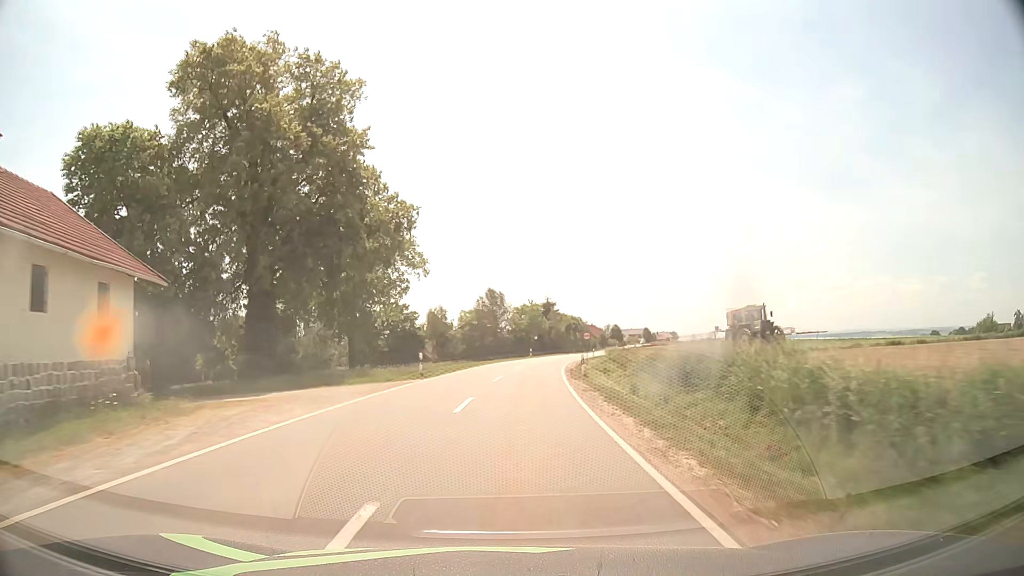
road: tertiary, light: Day
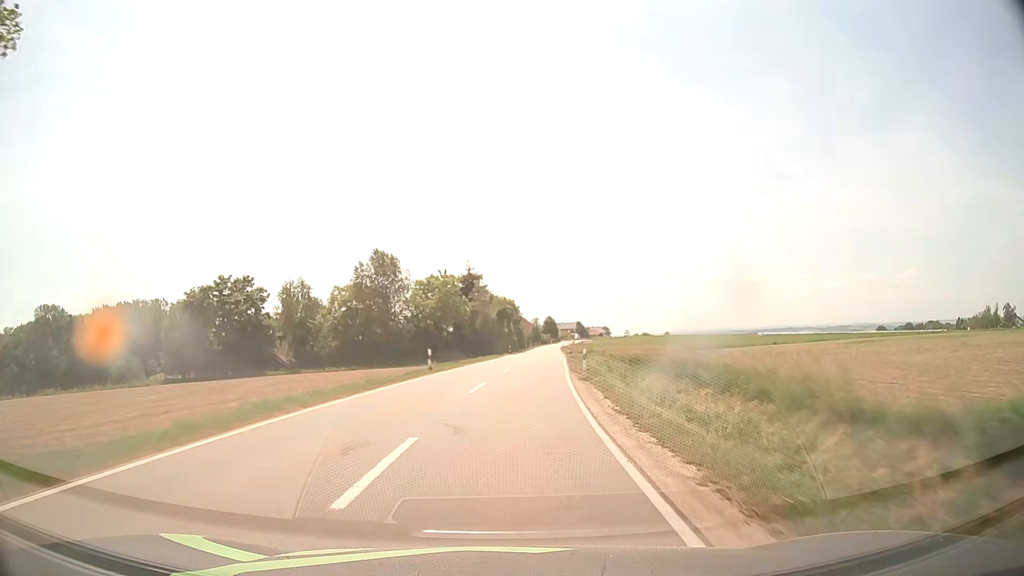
(+2.5, +44.0) m; +7°
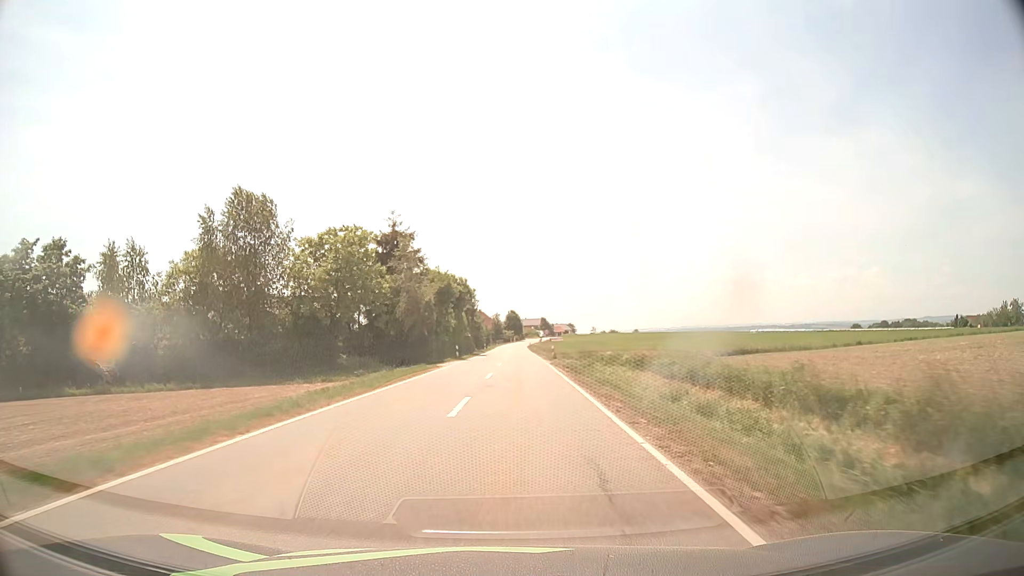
(+1.1, +29.4) m; +4°
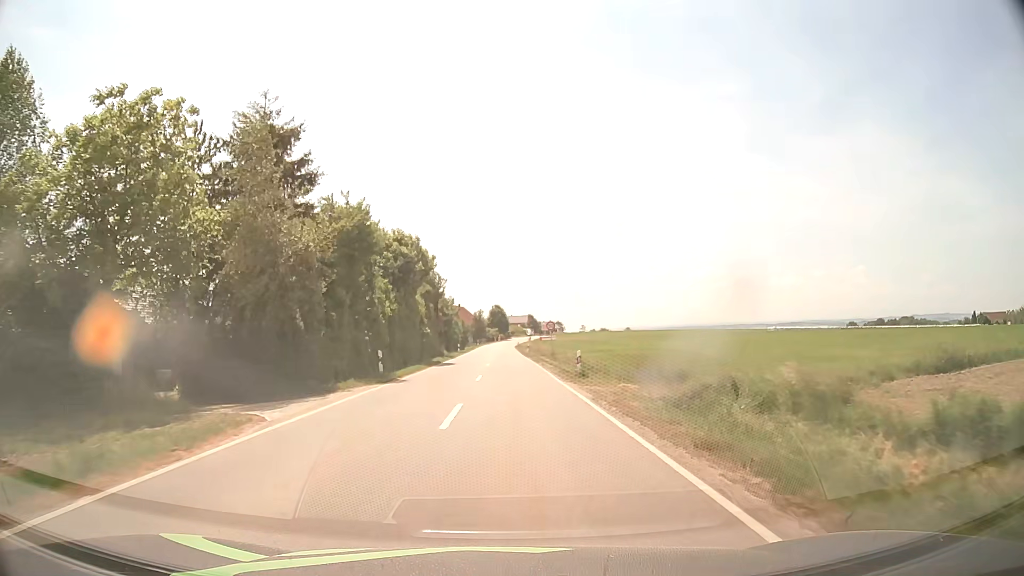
(+0.3, +25.5) m; +1°
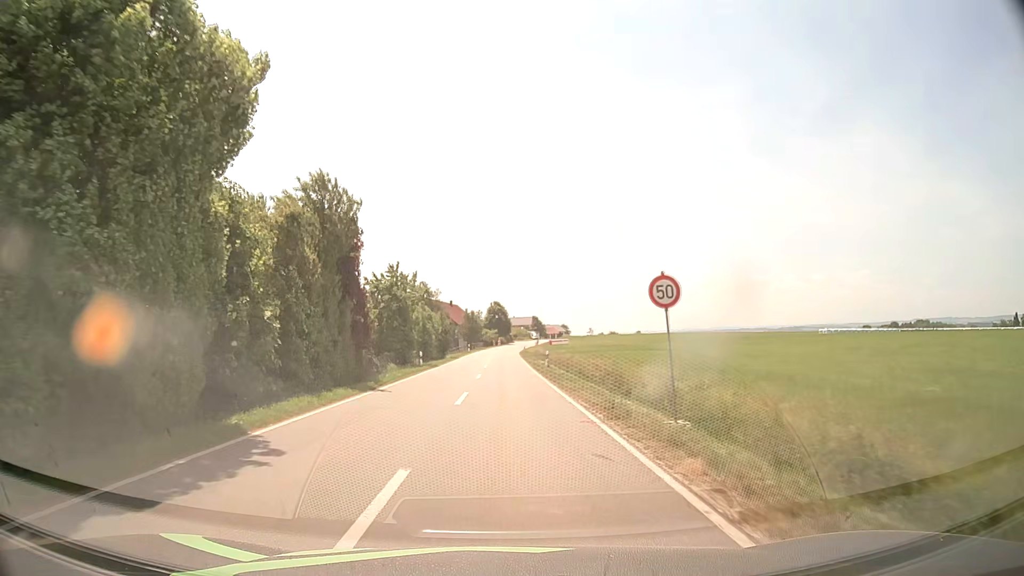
(+0.1, +31.2) m; 0°
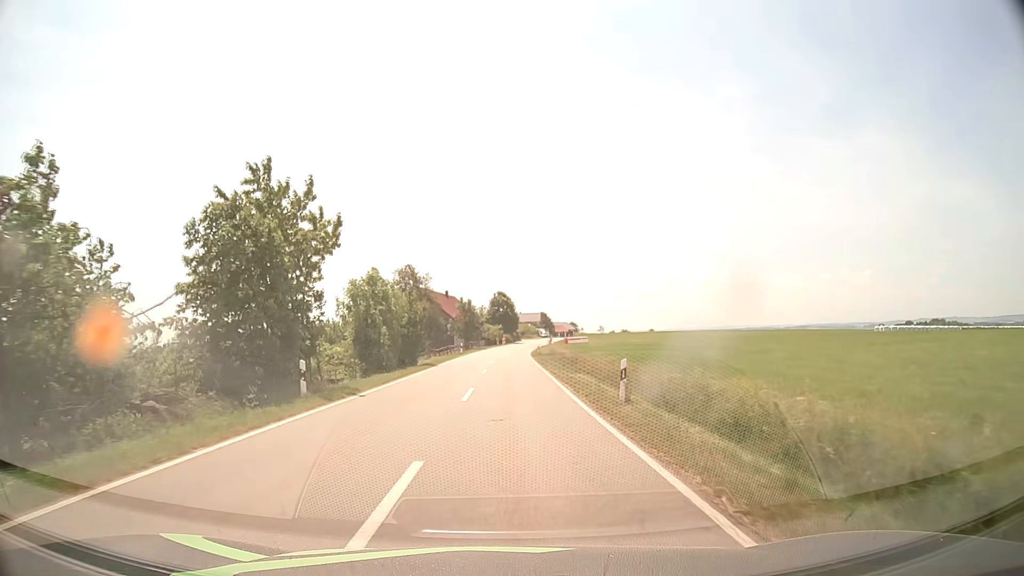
(-0.2, +23.6) m; -1°
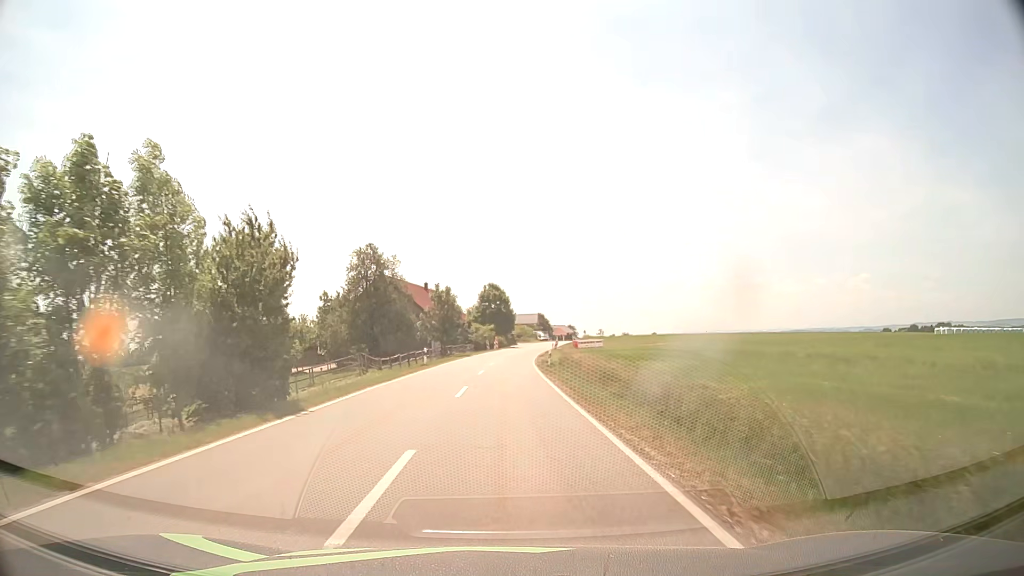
(+0.1, +23.5) m; +1°
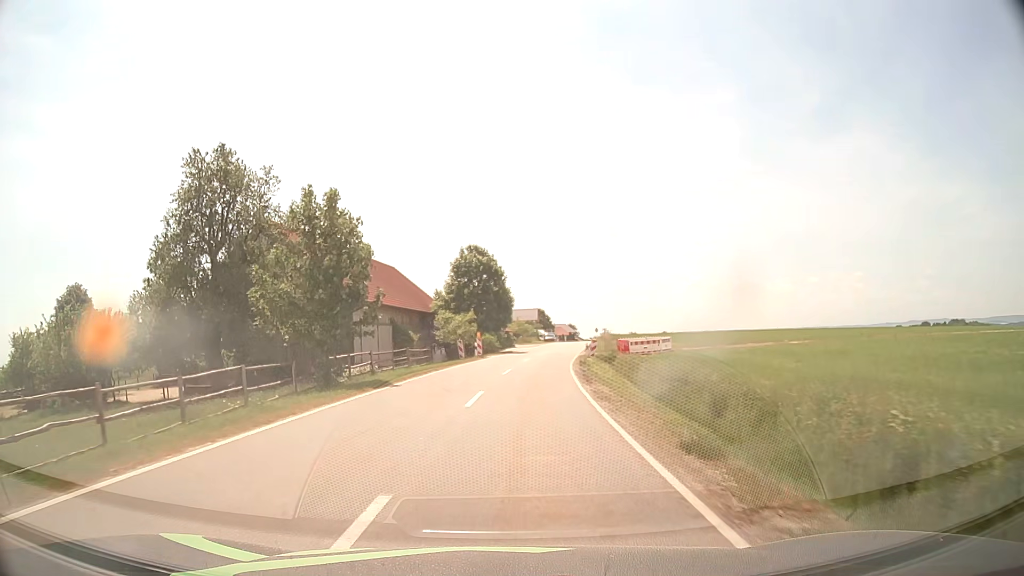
(-0.1, +38.8) m; 0°
(0, +10) (+1, +20) (+1, +30) (+2, +40) (+4, +50) (+5, +60) (+6, +70) (+8, +80) (+9, +89) (+11, +99) m
